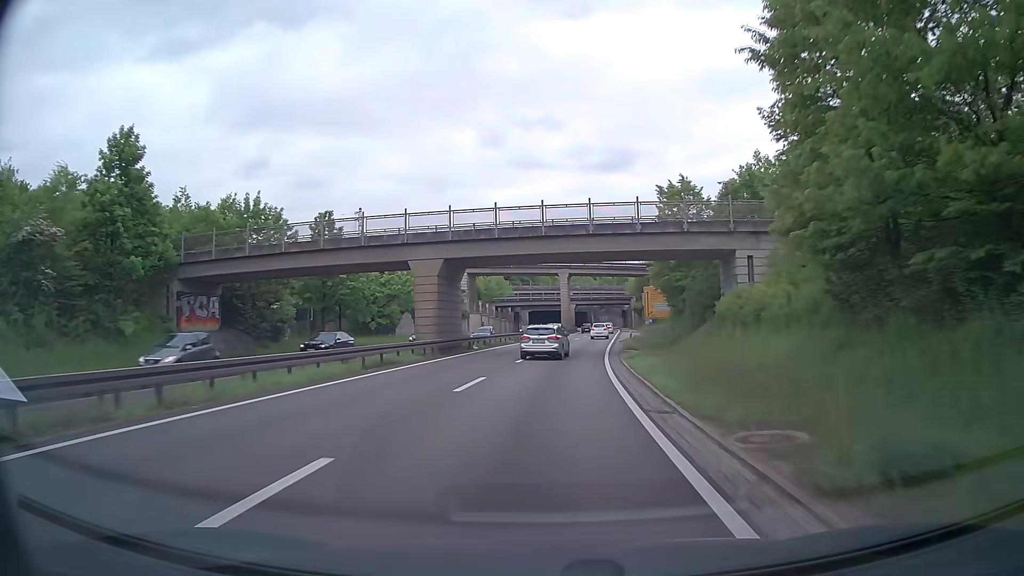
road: trunk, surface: asphalt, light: Day
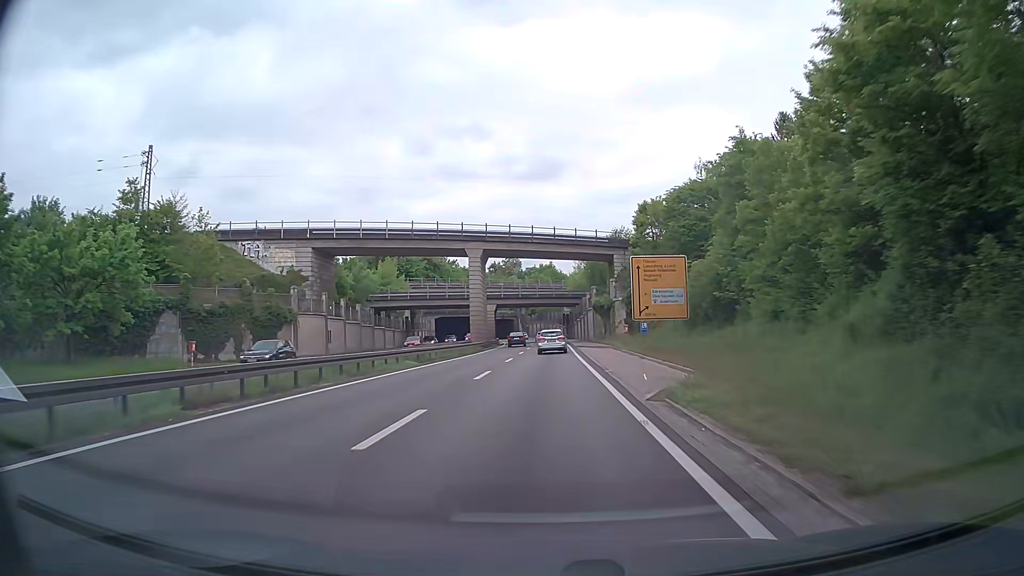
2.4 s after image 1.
(+2.6, +42.7) m; +6°
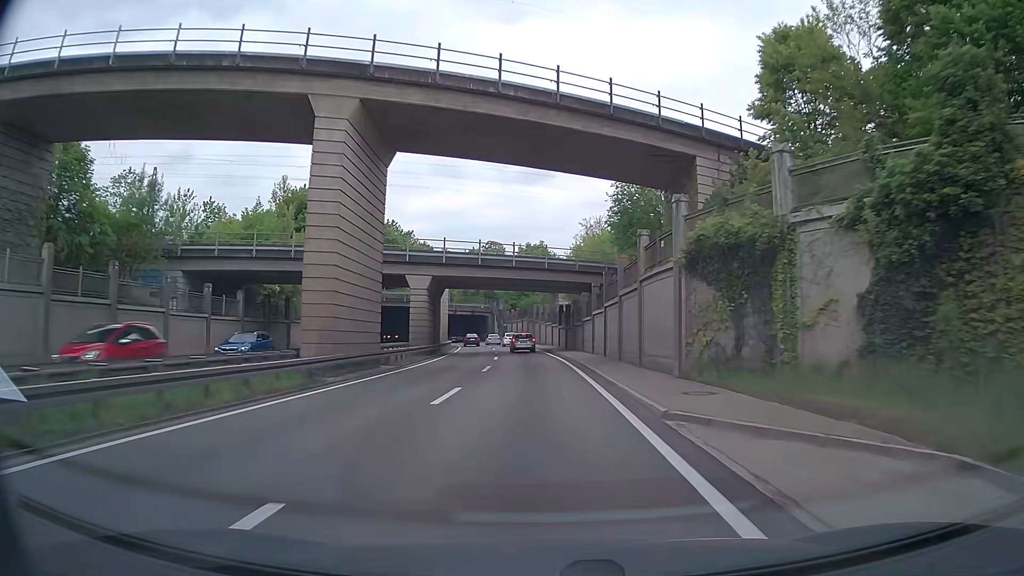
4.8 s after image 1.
(+0.5, +42.7) m; +1°
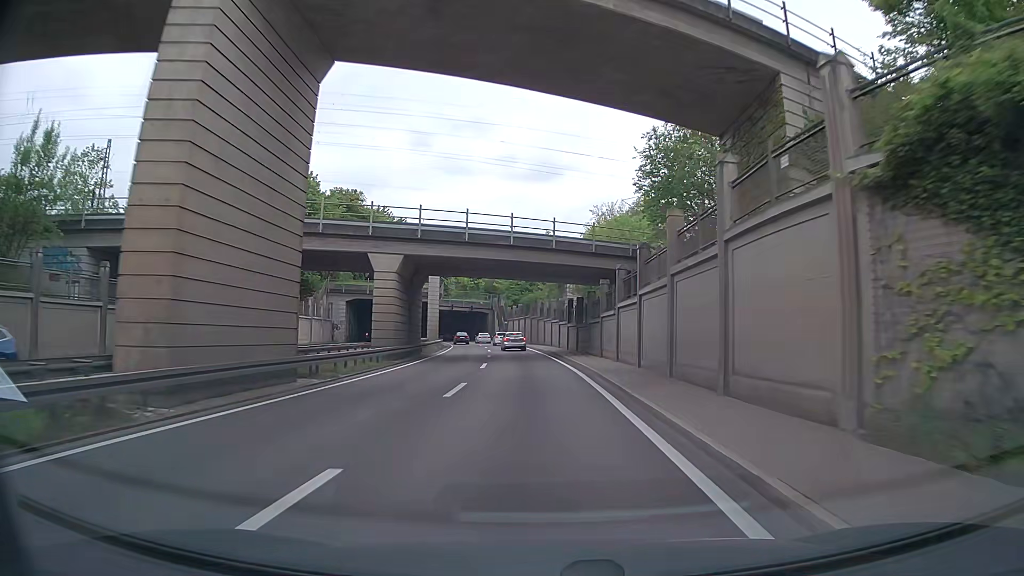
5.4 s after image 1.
(0.0, +10.6) m; 0°
